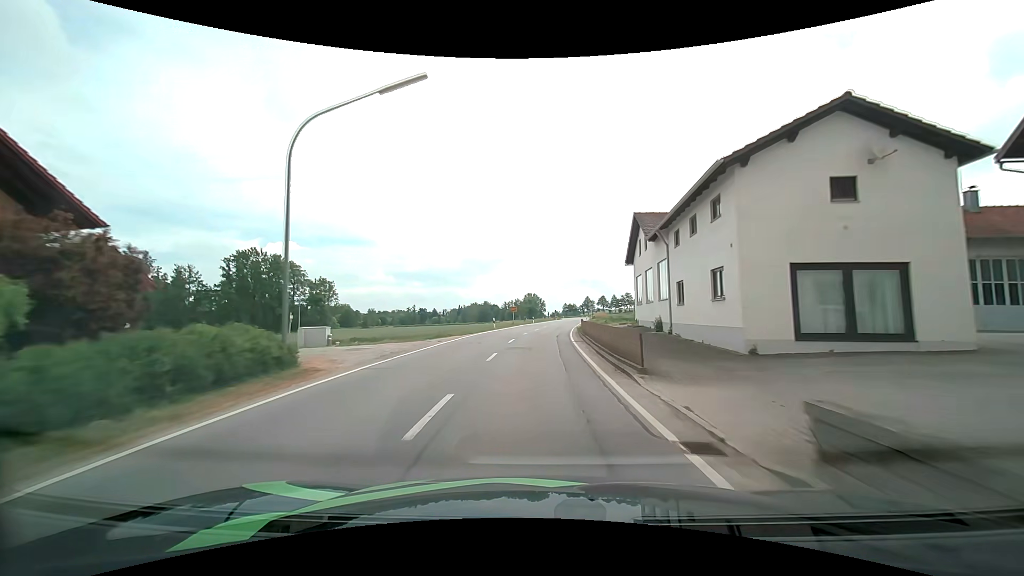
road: secondary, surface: asphalt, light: Day
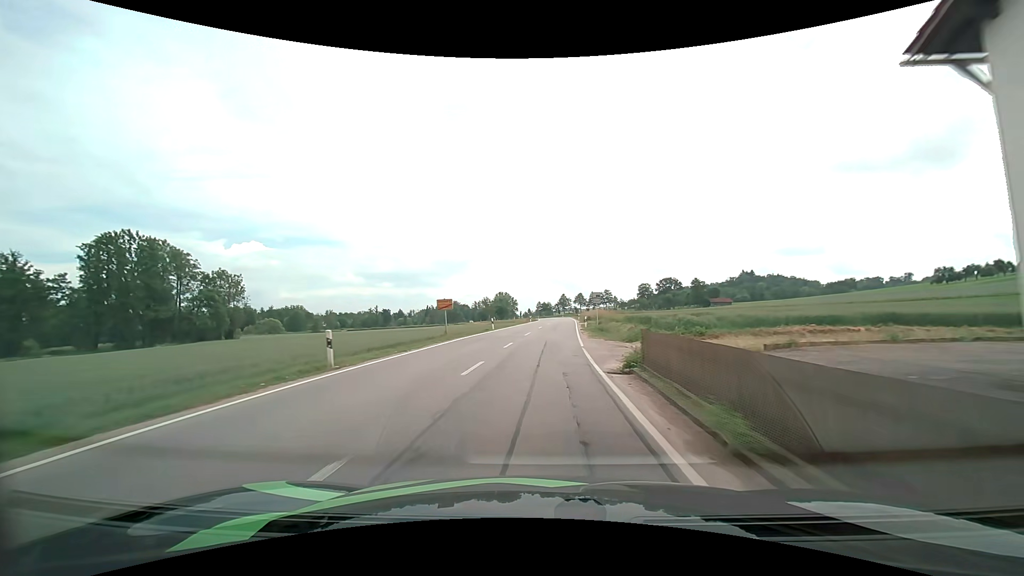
(+0.6, +31.4) m; +3°
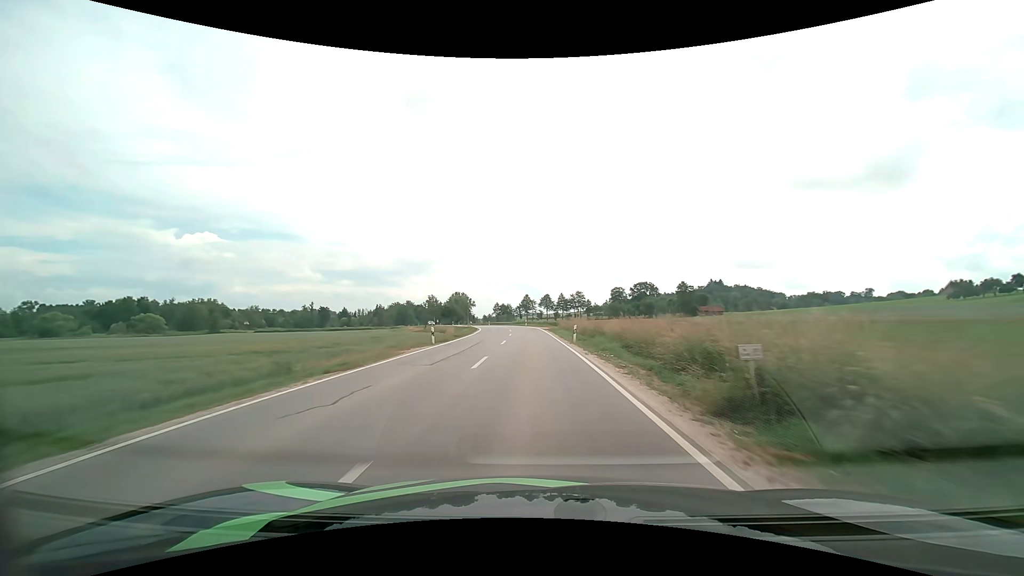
(+1.9, +53.6) m; +4°
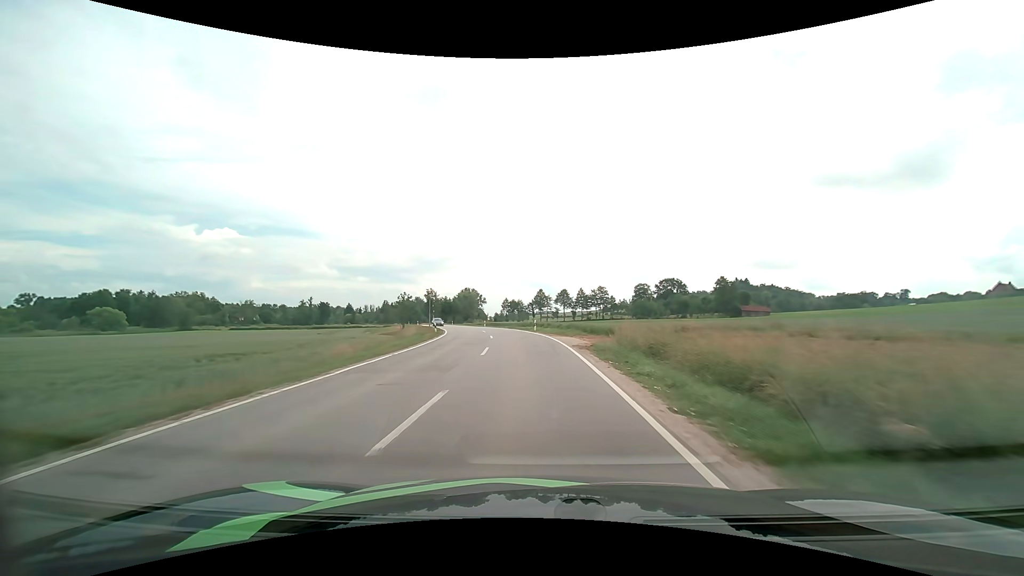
(-0.2, +32.3) m; -2°
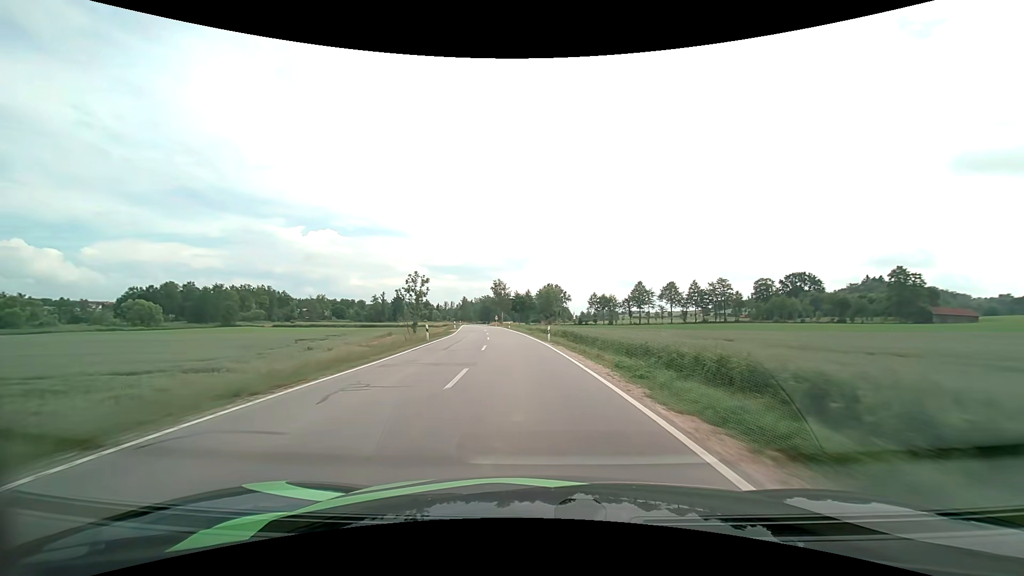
(-2.9, +42.4) m; -10°
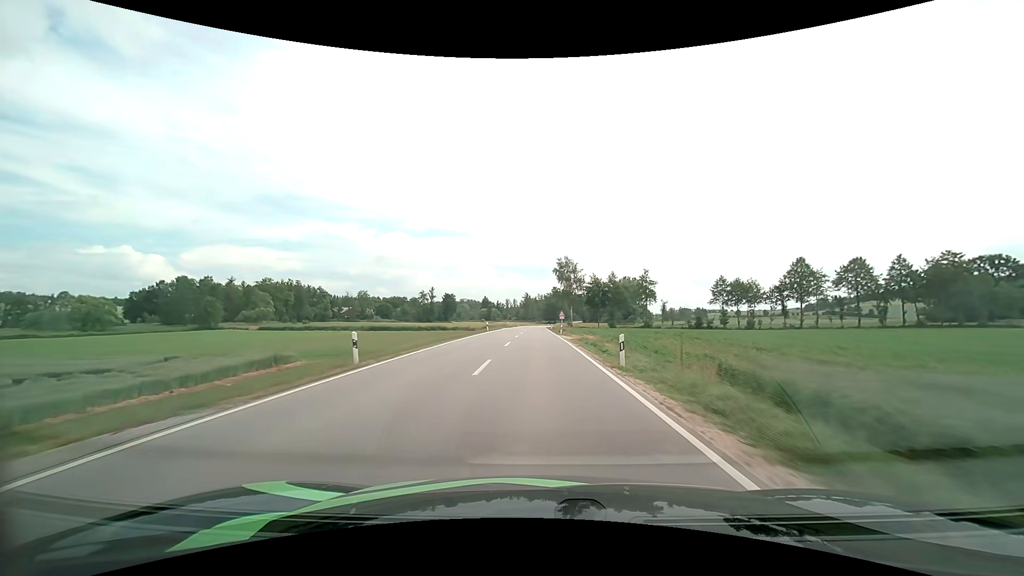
(-4.4, +56.4) m; -8°
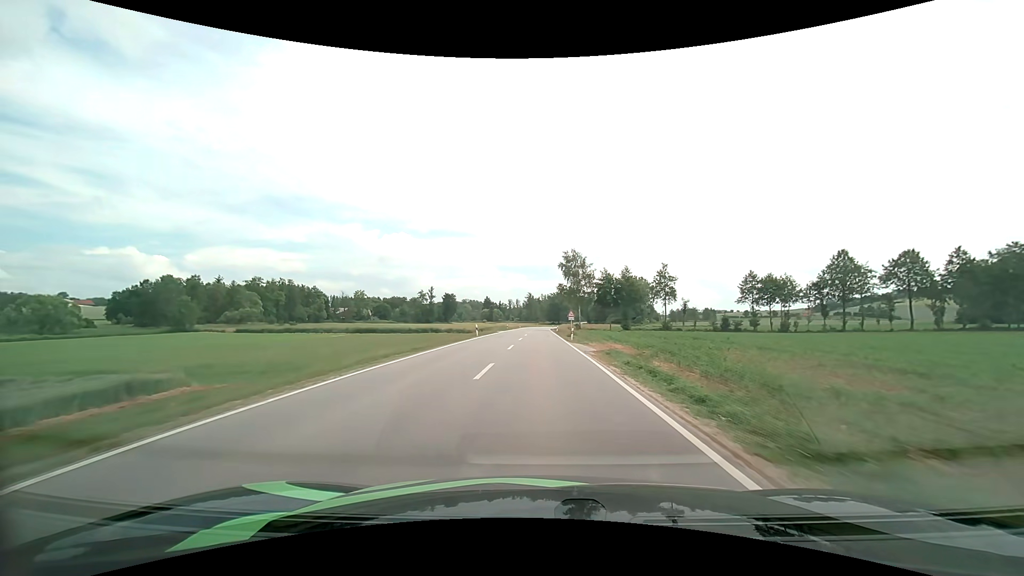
(-0.1, +12.0) m; 0°
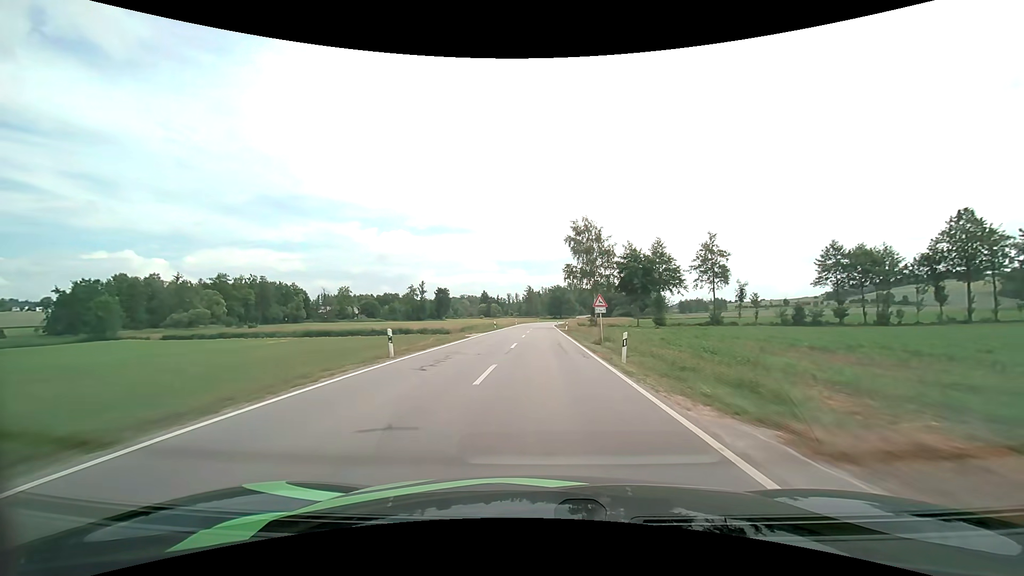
(0.0, +24.3) m; 0°
(0, +10) (0, +20) (0, +30) (0, +40) (0, +50) (+1, +60) (+1, +70) (+1, +80) (+1, +90) (+1, +100) m
